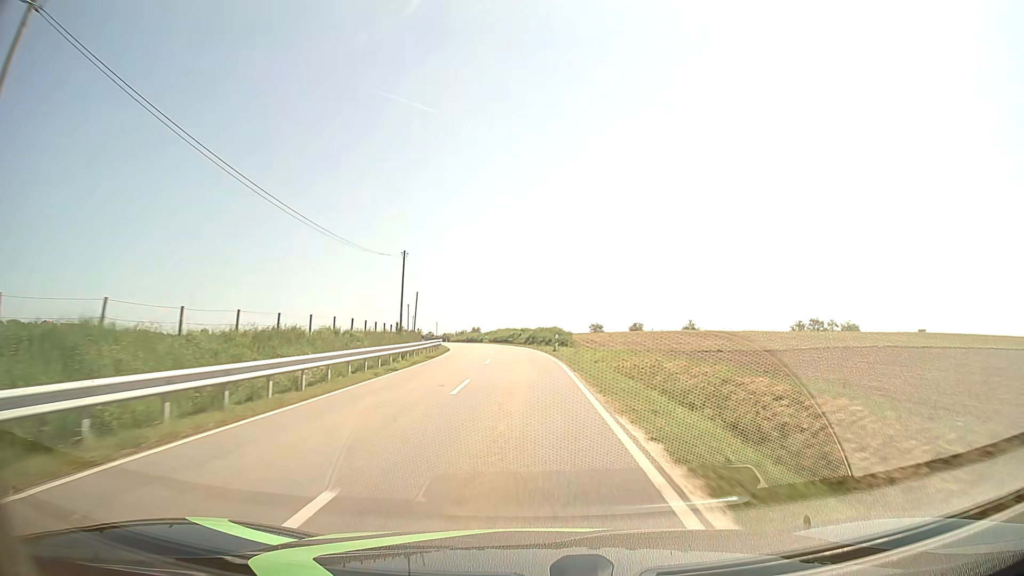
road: tertiary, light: Day
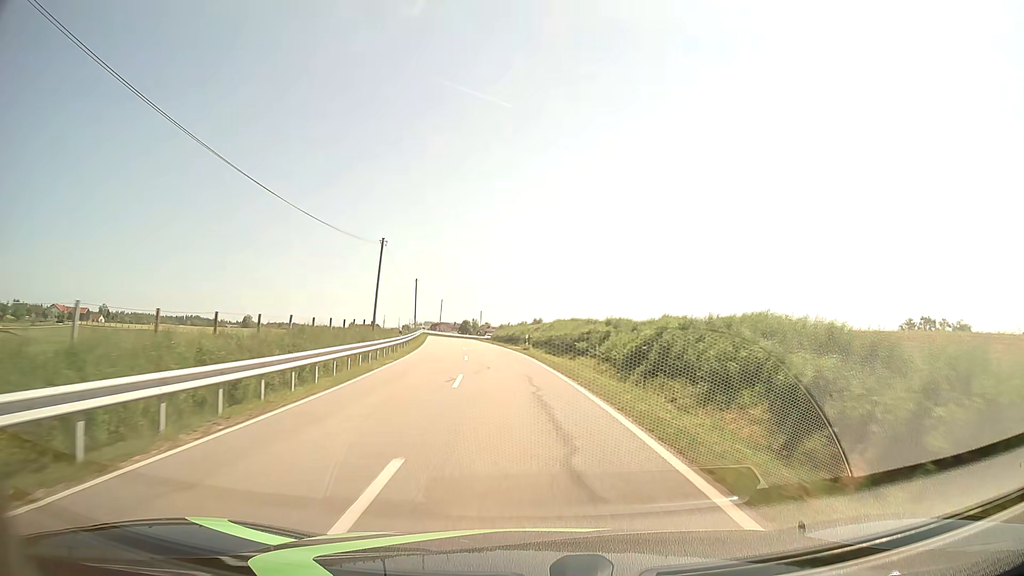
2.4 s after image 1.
(-1.8, +47.1) m; -5°
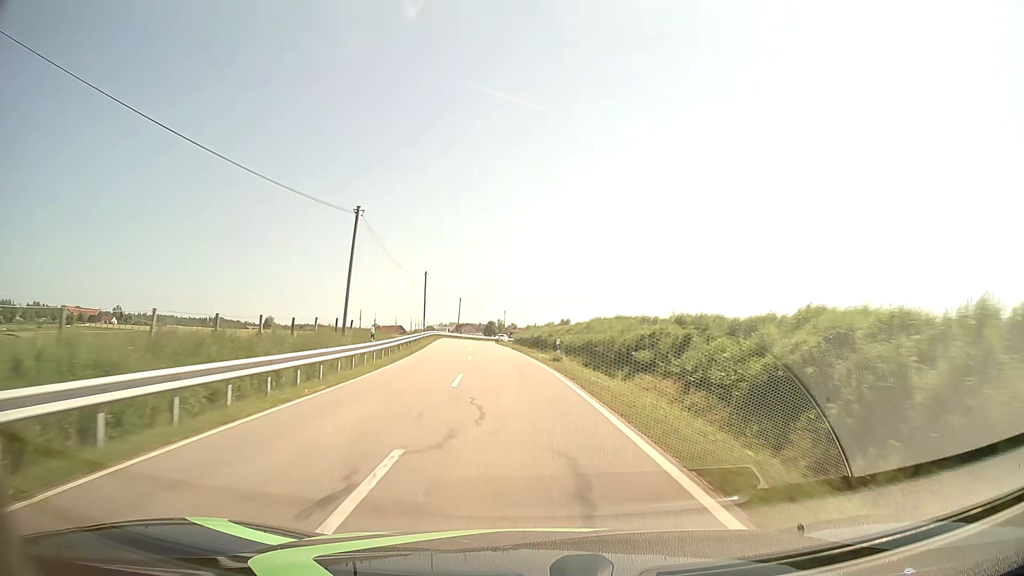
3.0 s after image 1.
(-0.2, +11.7) m; -2°
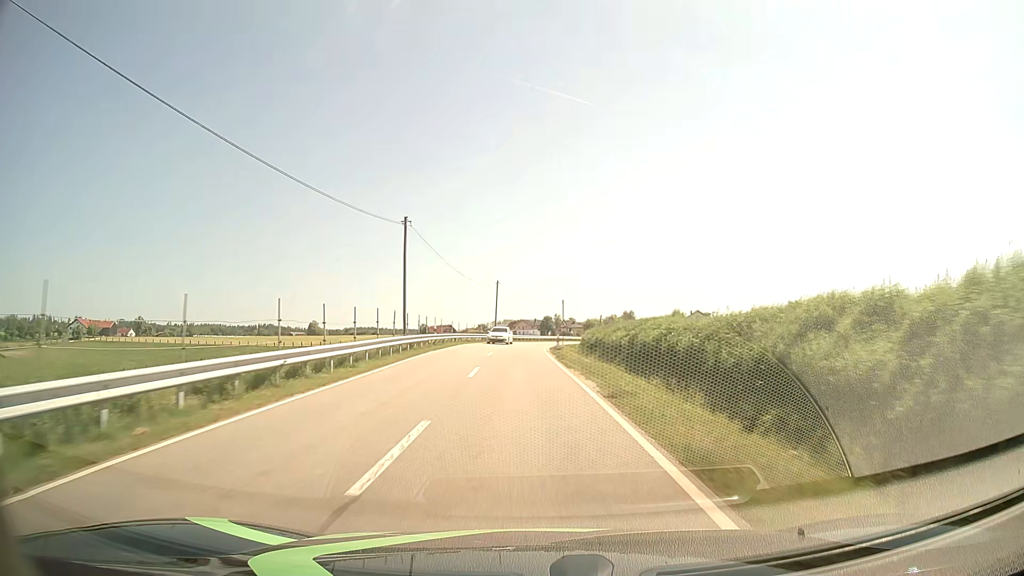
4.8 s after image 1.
(-1.7, +34.4) m; -5°
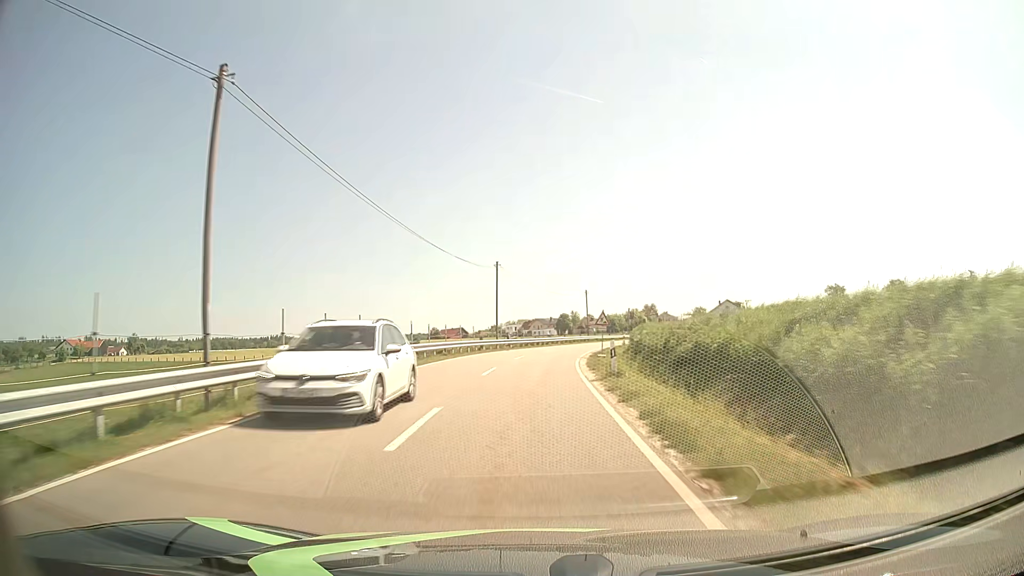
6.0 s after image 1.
(-0.3, +22.1) m; -1°
